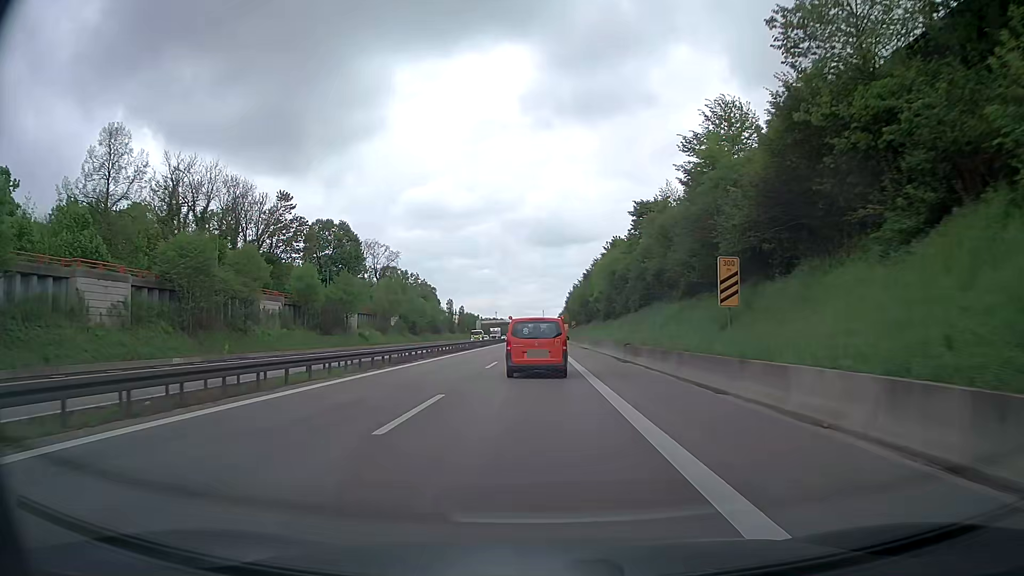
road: trunk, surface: asphalt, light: Day
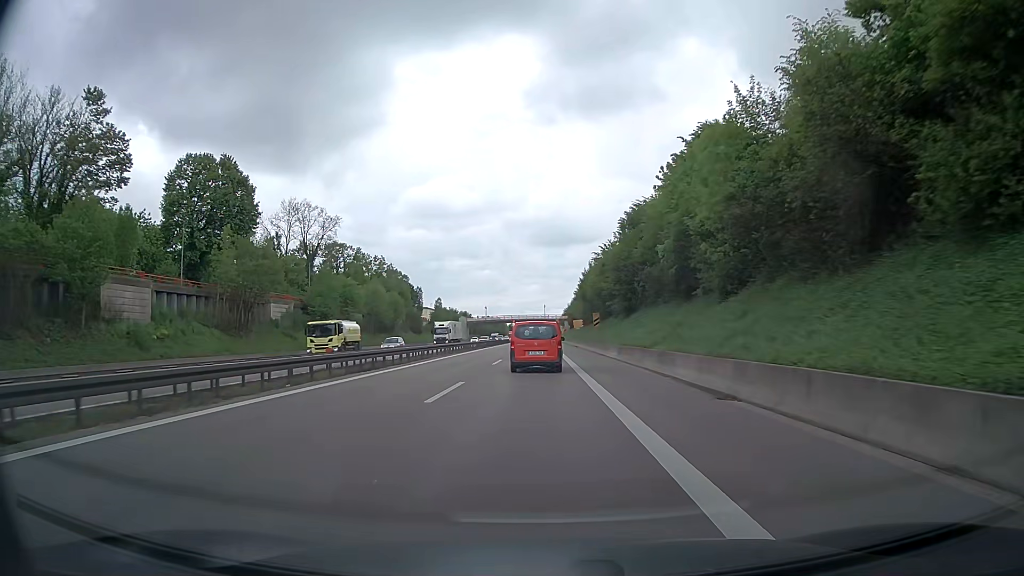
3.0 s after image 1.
(0.0, +49.8) m; 0°
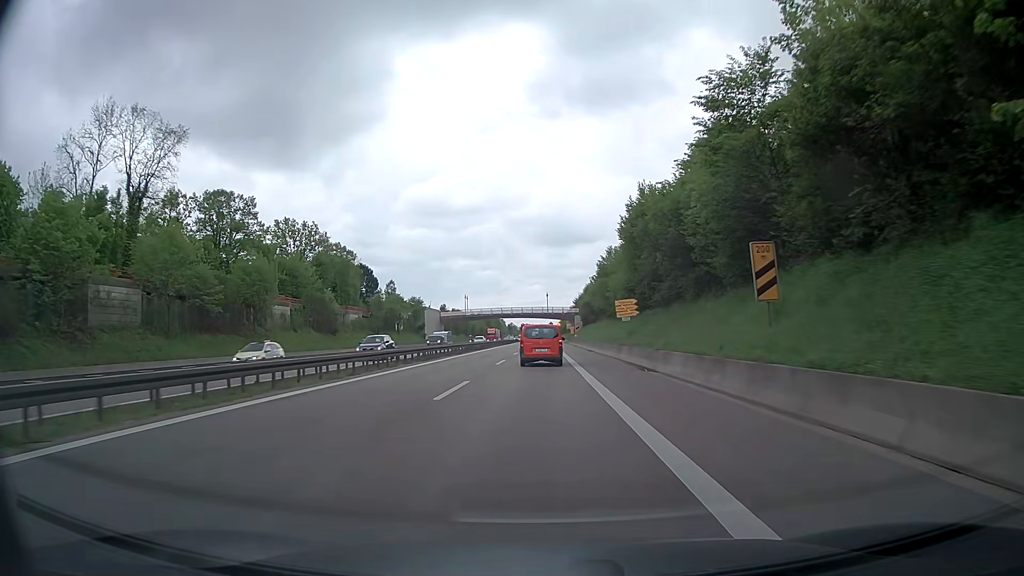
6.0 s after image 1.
(-0.1, +53.8) m; -1°
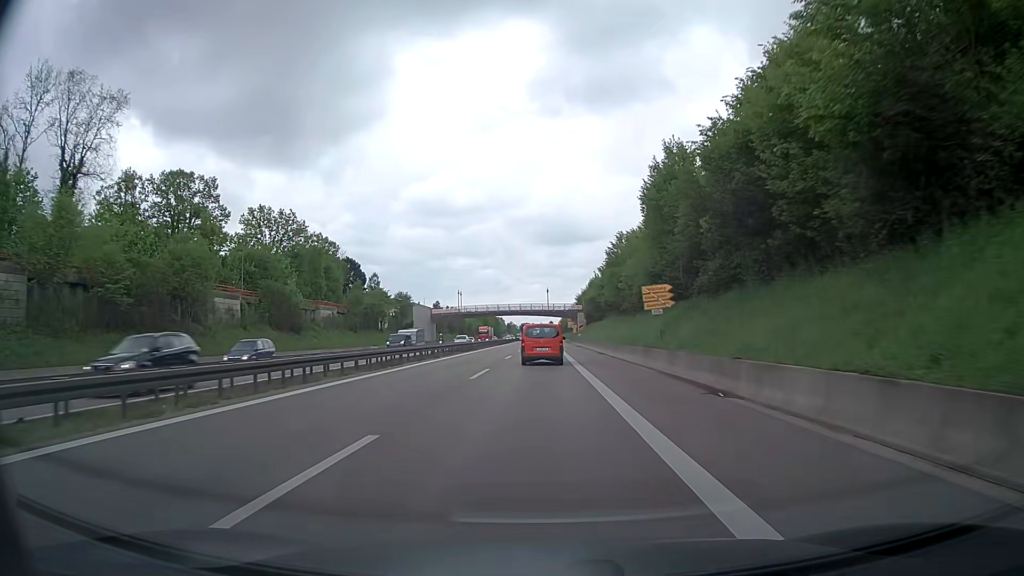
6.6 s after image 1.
(+0.1, +11.3) m; 0°
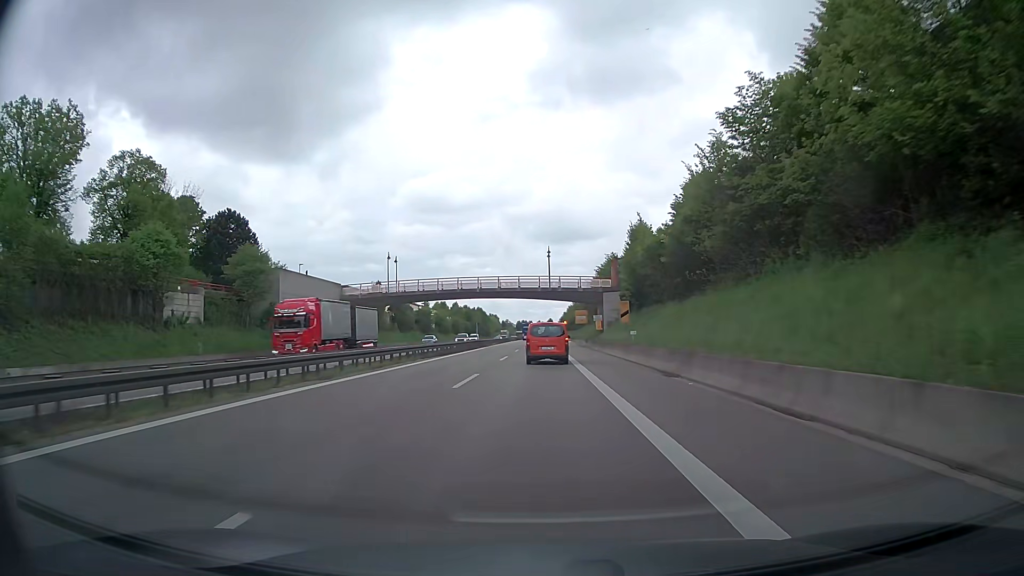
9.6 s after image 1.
(0.0, +58.6) m; 0°
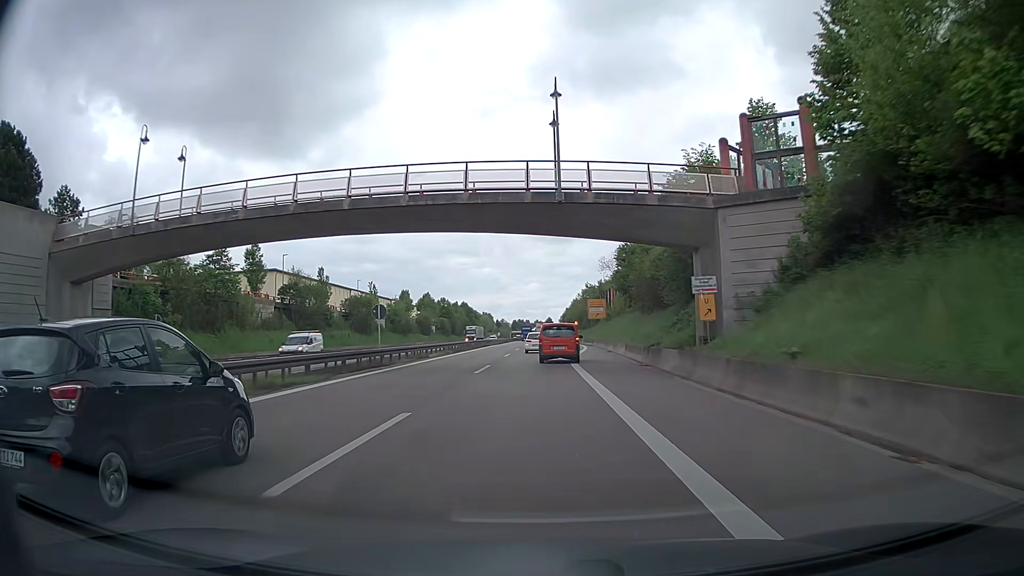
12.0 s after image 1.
(-0.1, +47.6) m; 0°
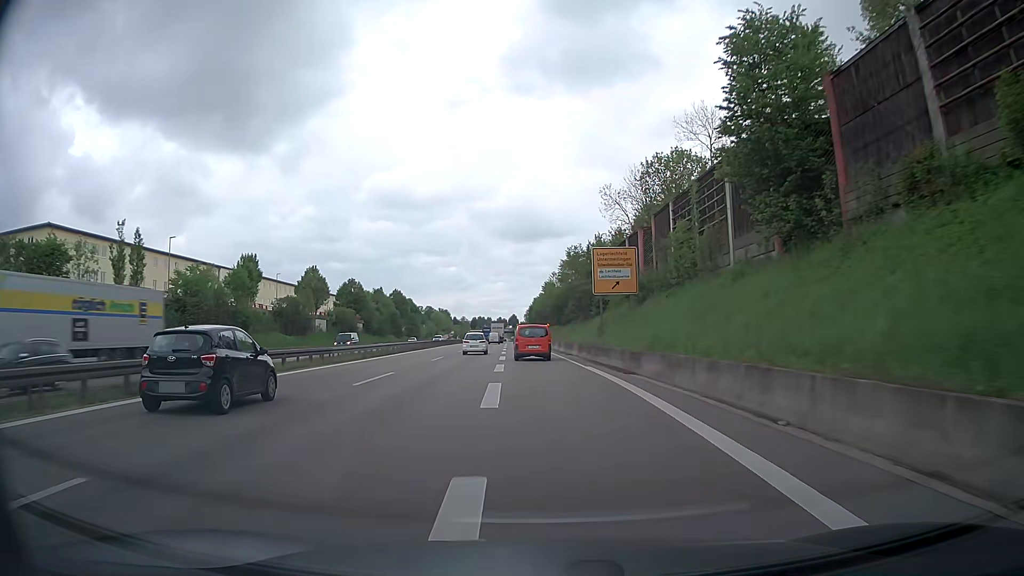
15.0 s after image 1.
(+1.4, +60.3) m; +3°
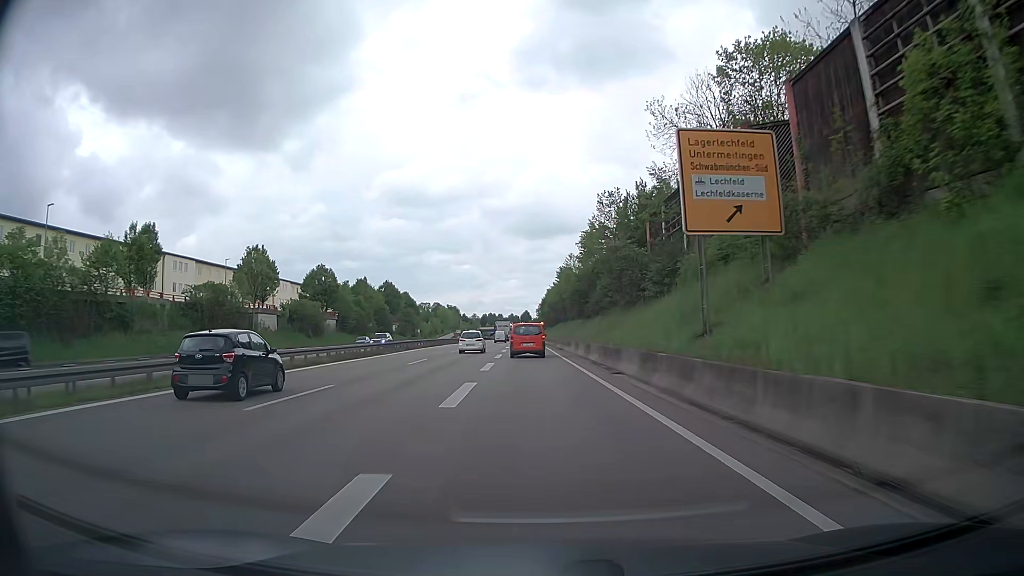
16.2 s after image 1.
(-0.1, +24.0) m; -1°
(0, +10) (0, +20) (-1, +30) (-1, +40) (-1, +50) (-2, +60) (-2, +70) (-2, +80) (-3, +90) (-3, +100) m
